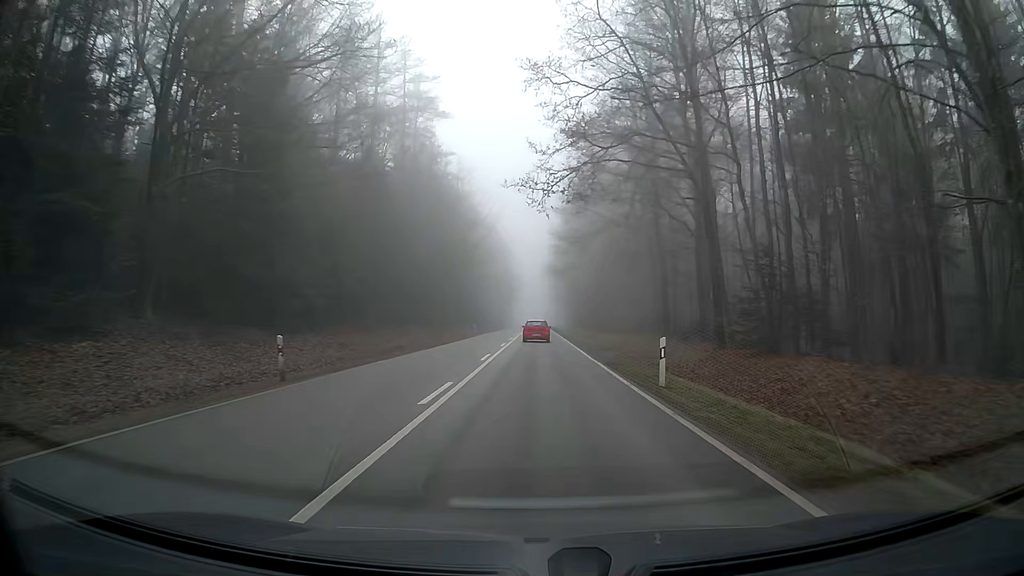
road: secondary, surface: asphalt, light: Day
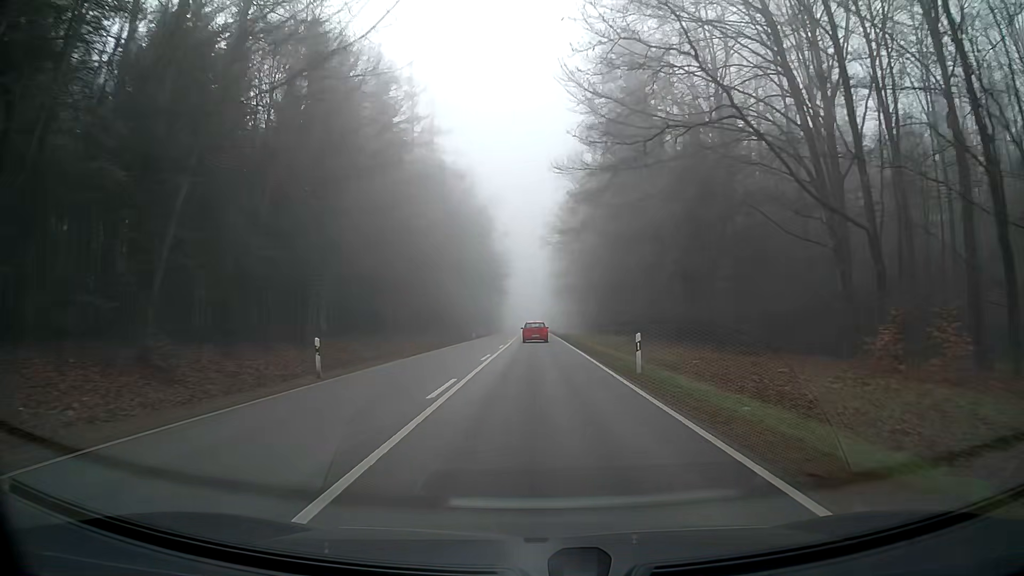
(+0.6, +47.1) m; 0°
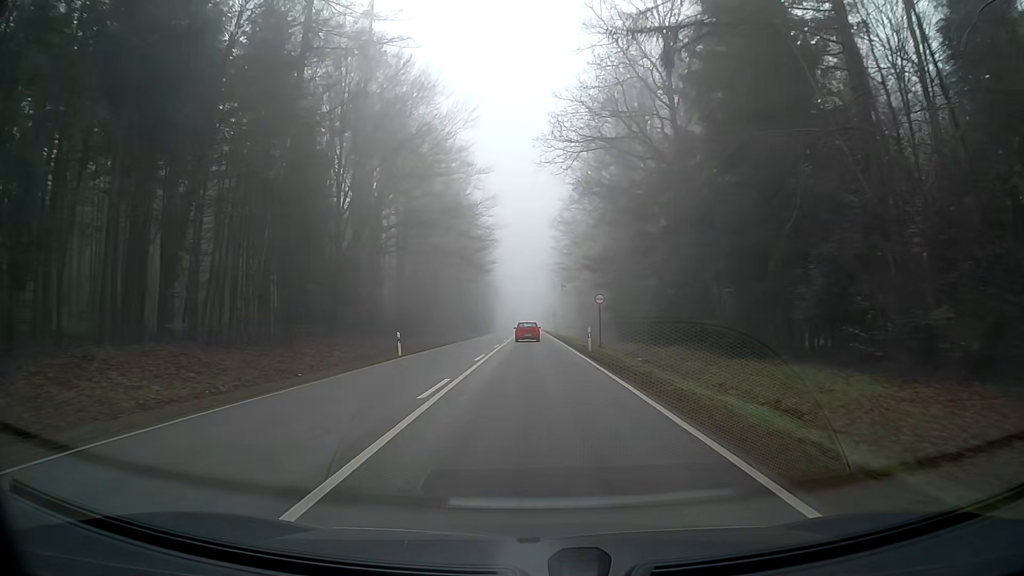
(0.0, +36.3) m; 0°
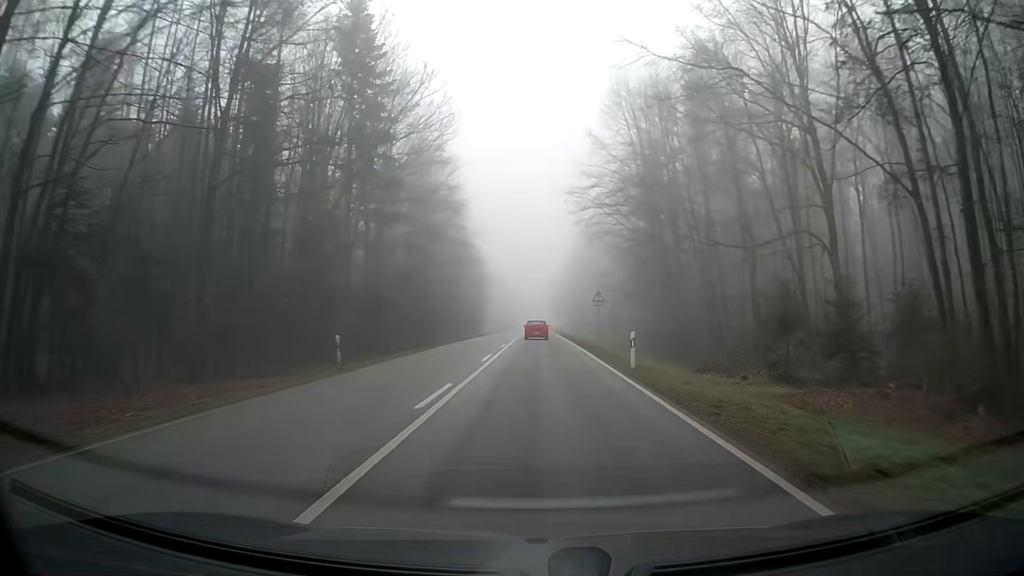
(-0.3, +61.5) m; -1°
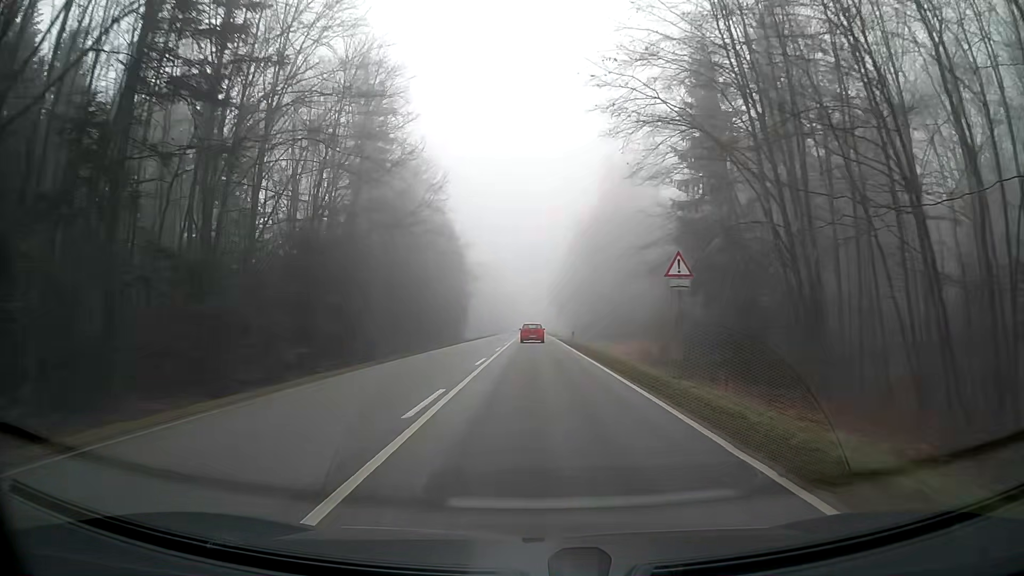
(0.0, +24.8) m; 0°
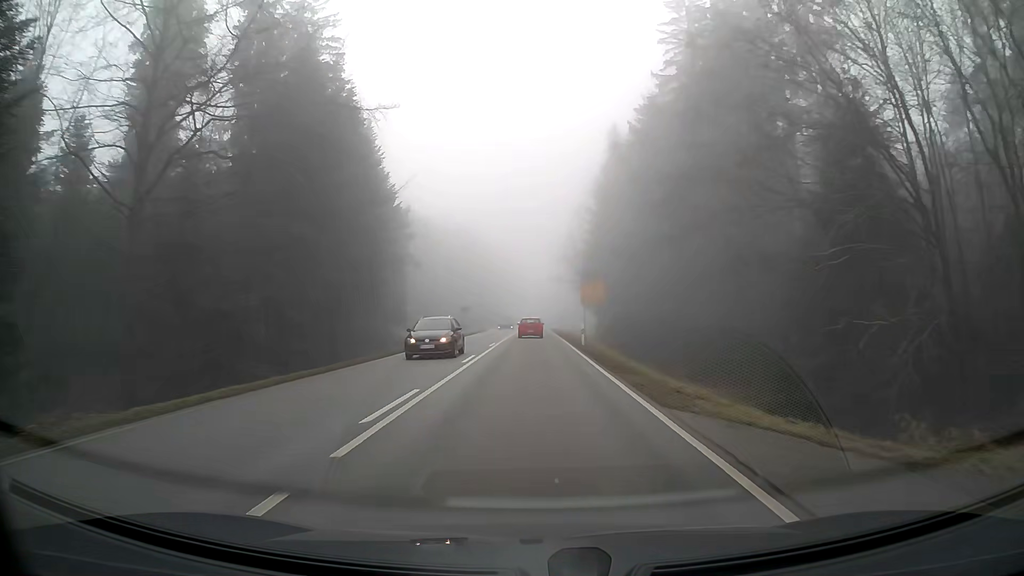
(+0.1, +60.5) m; 0°
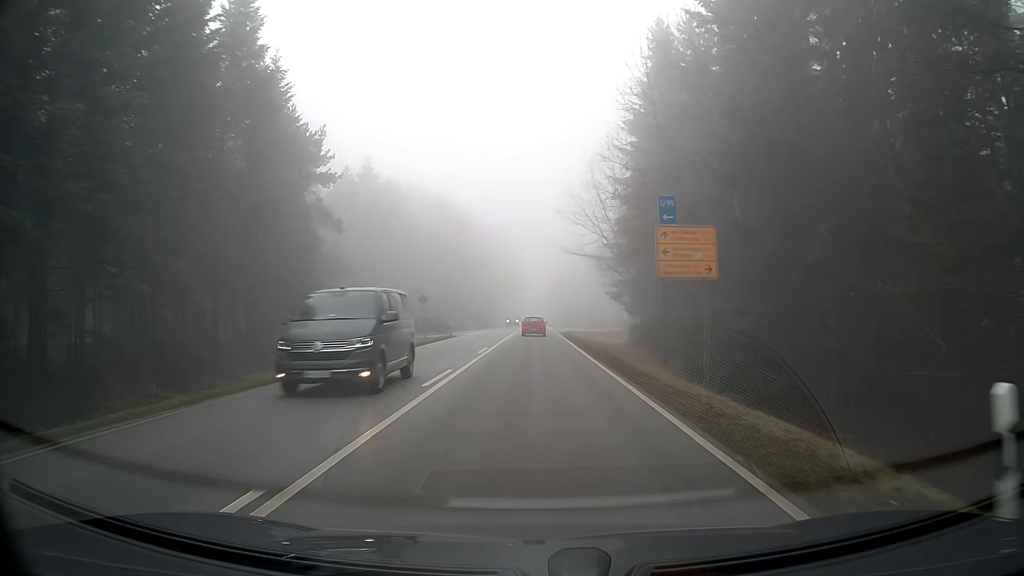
(0.0, +31.4) m; 0°
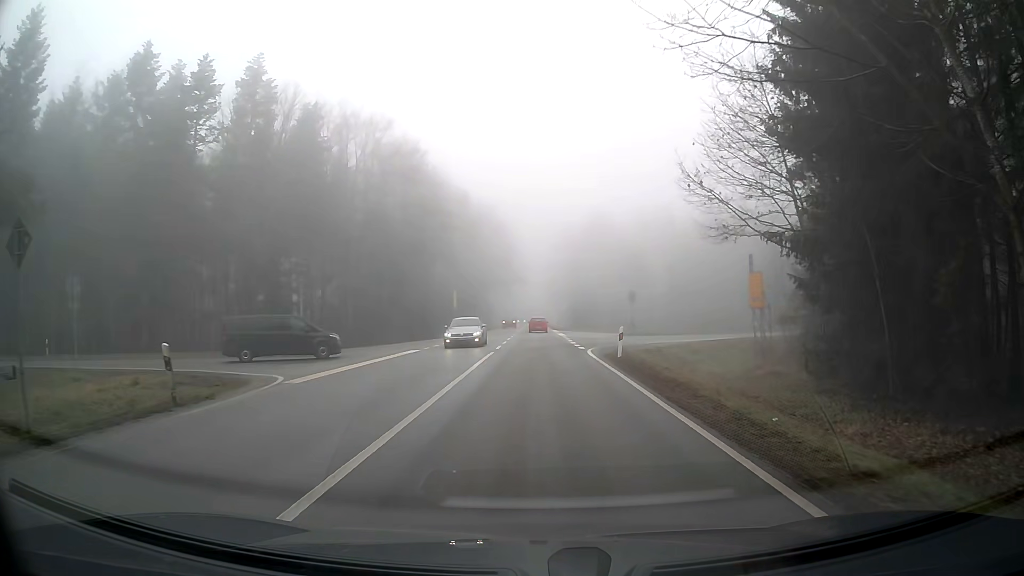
(-0.1, +38.9) m; 0°
